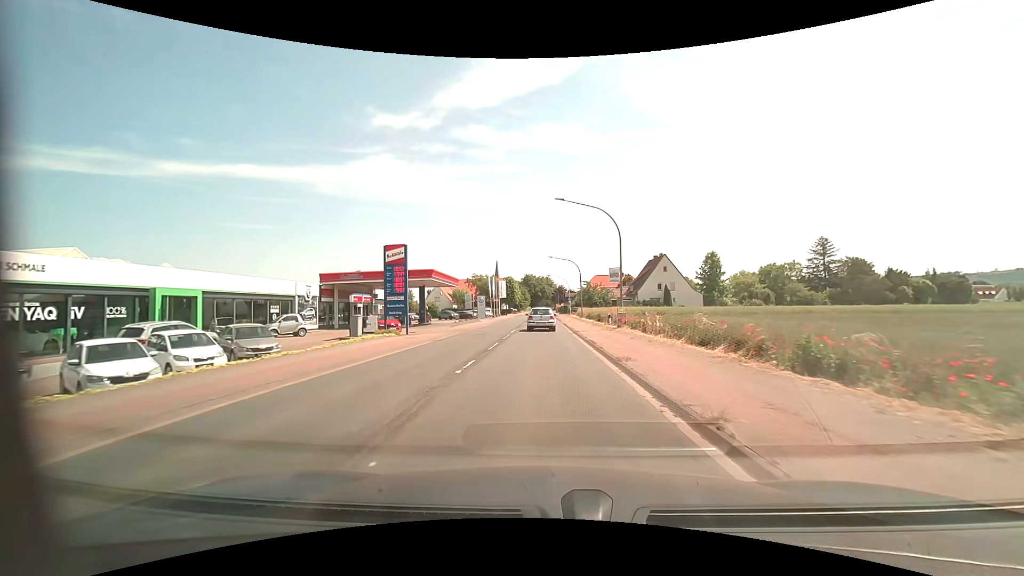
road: primary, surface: asphalt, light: Day
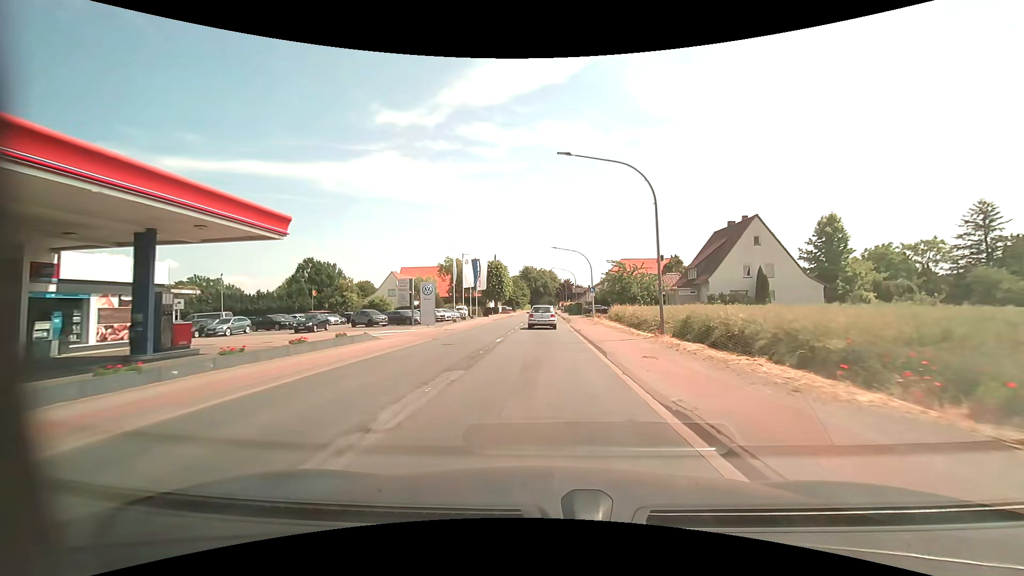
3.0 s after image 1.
(0.0, +40.0) m; 0°
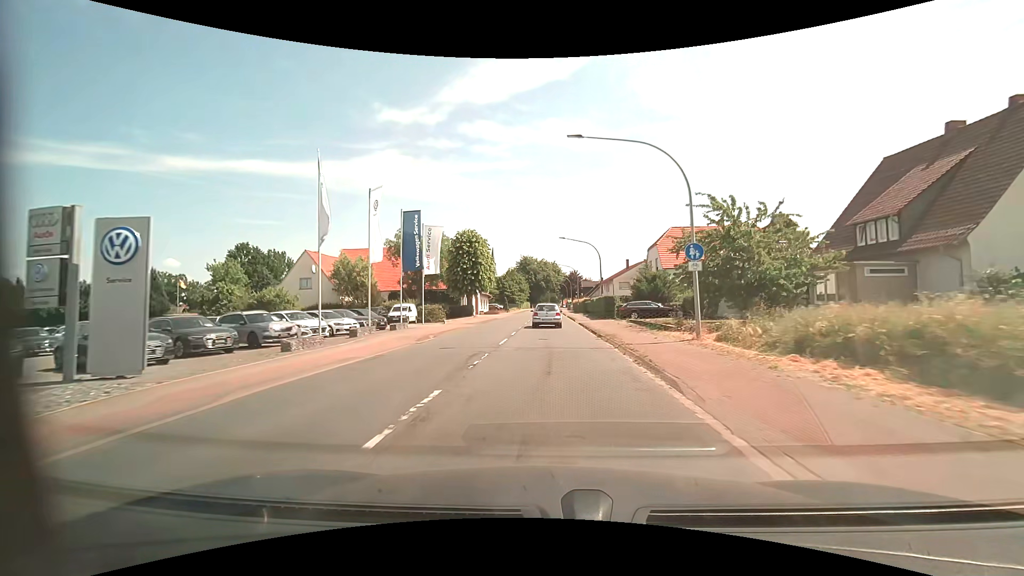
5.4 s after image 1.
(-0.2, +33.0) m; 0°
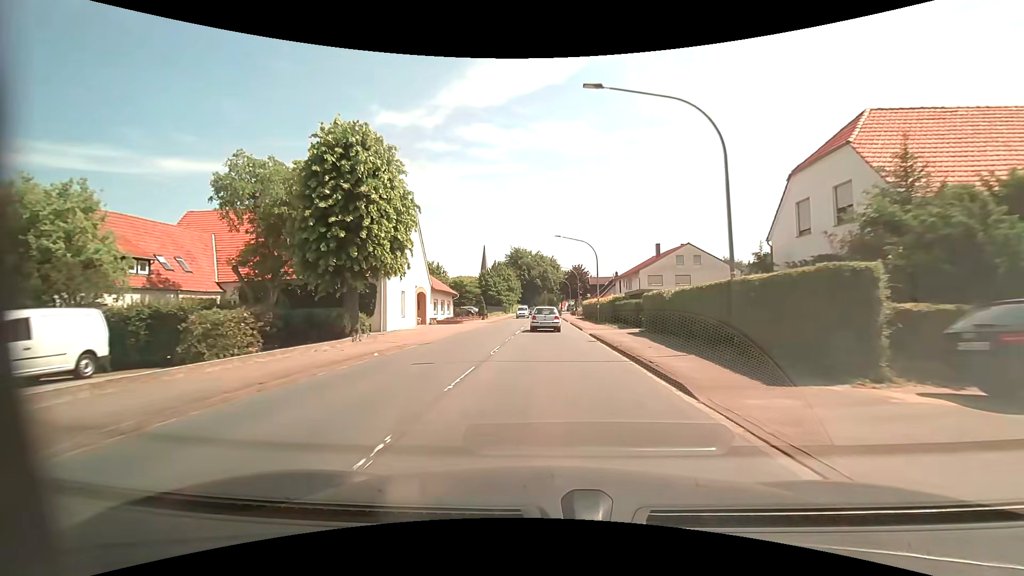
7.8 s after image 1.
(+0.2, +33.1) m; 0°
(0, +10) (0, +20) (0, +30) (0, +40) (0, +50) (0, +60) (0, +70) (0, +80) (+1, +90) (+1, +100) m
